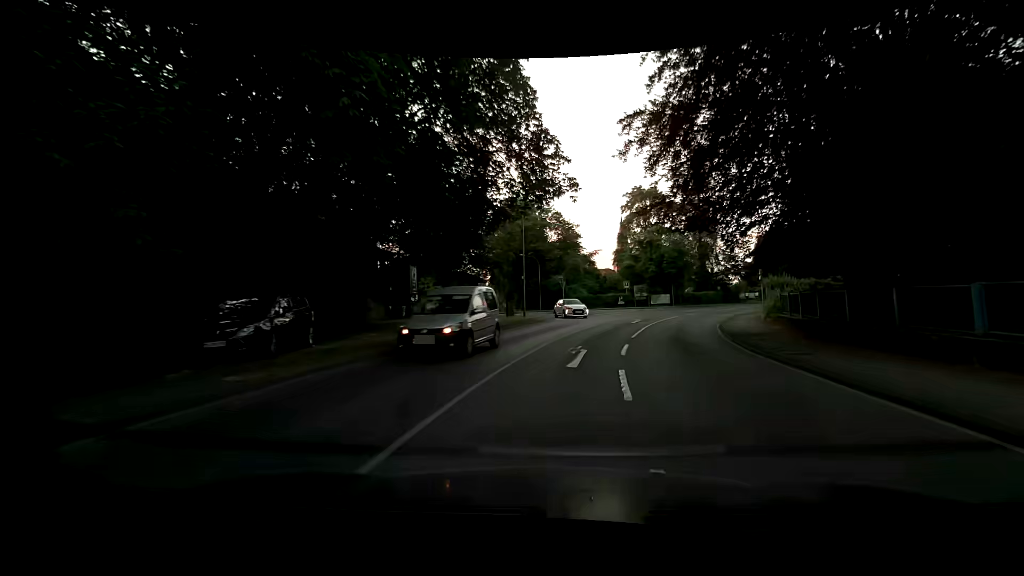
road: primary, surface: asphalt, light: Day
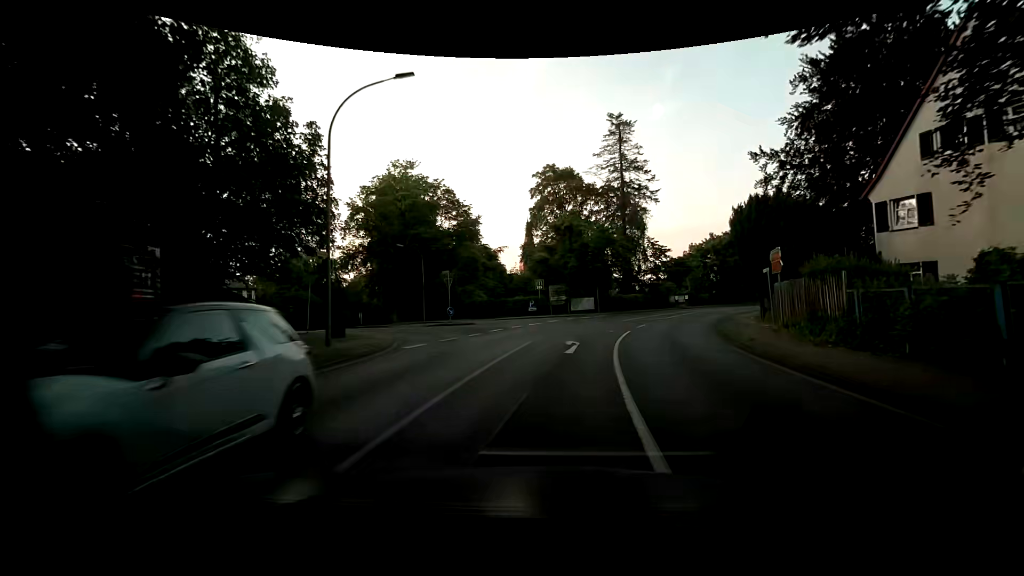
(+1.9, +17.3) m; +11°
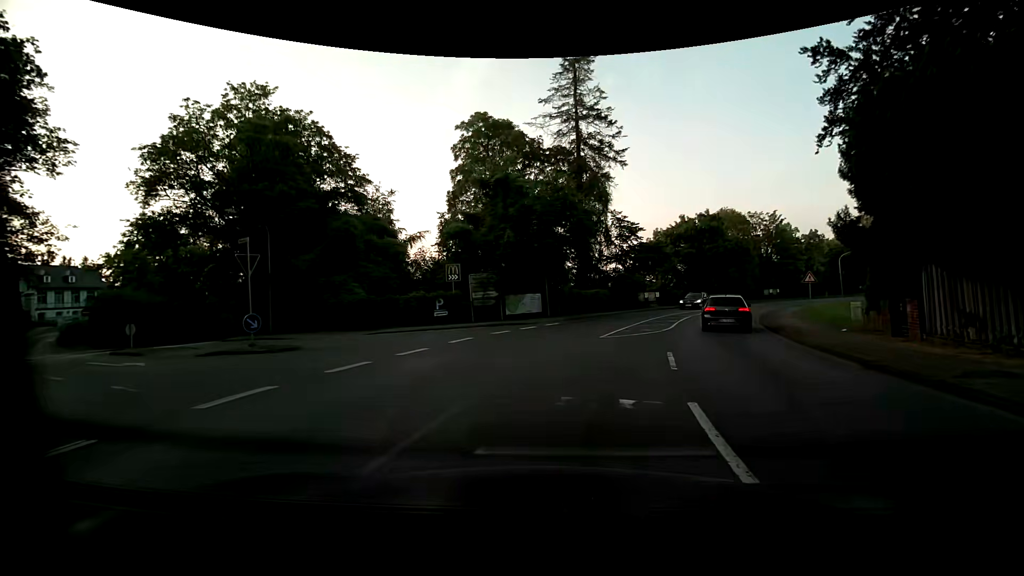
(+1.1, +16.9) m; +7°
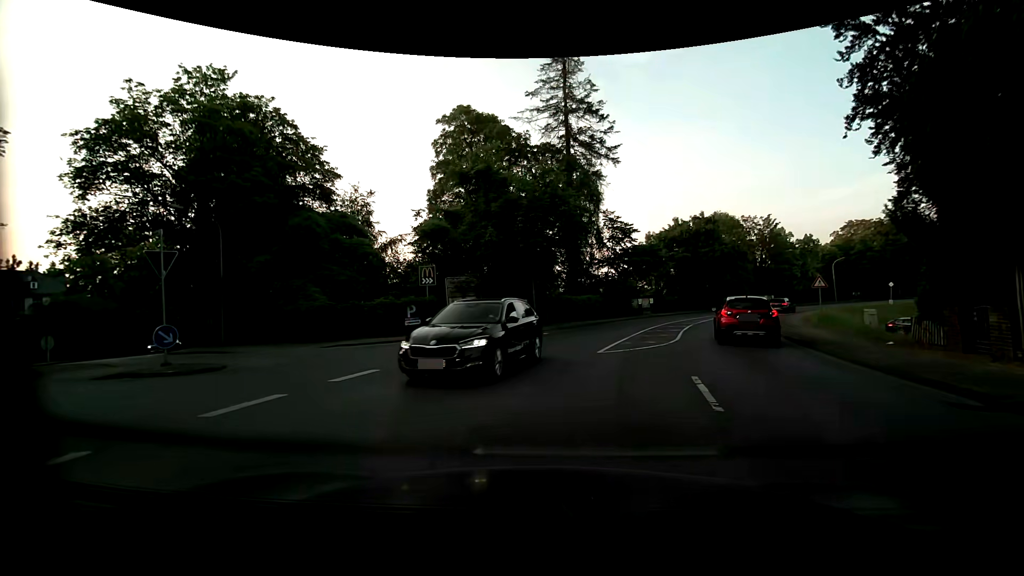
(0.0, +2.9) m; +1°
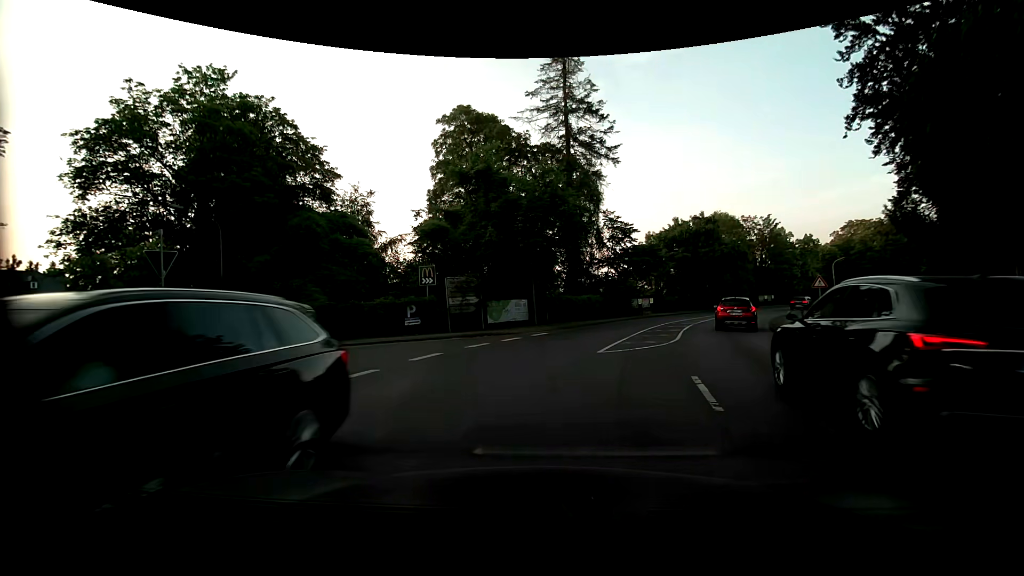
(0.0, 0.0) m; 0°
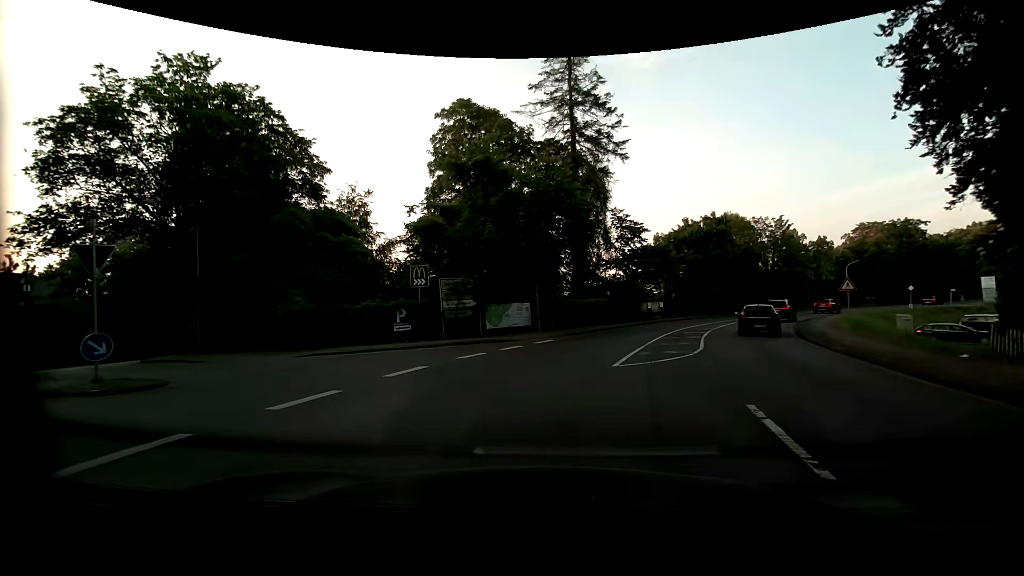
(0.0, +2.3) m; +1°
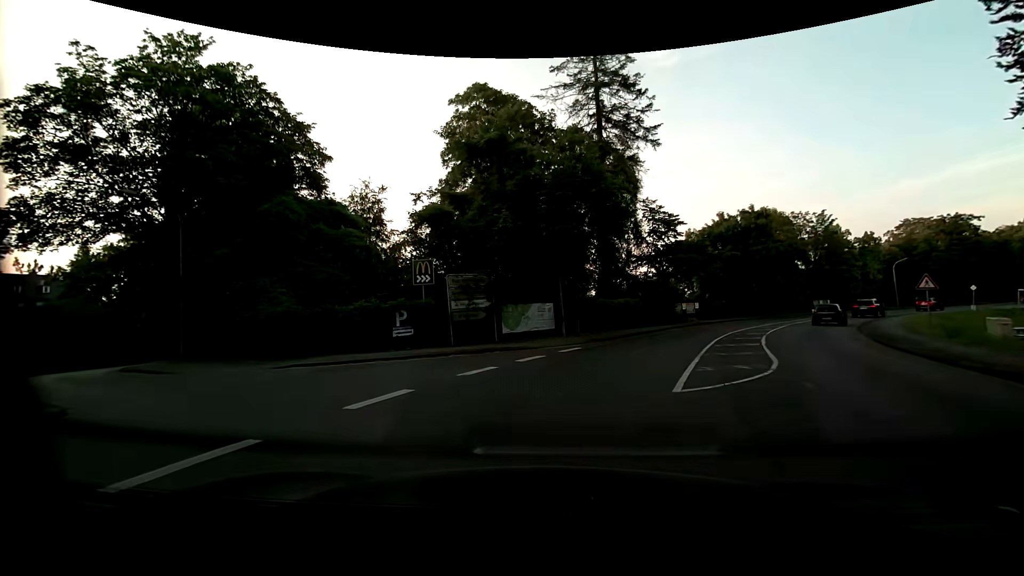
(-0.1, +3.3) m; -2°
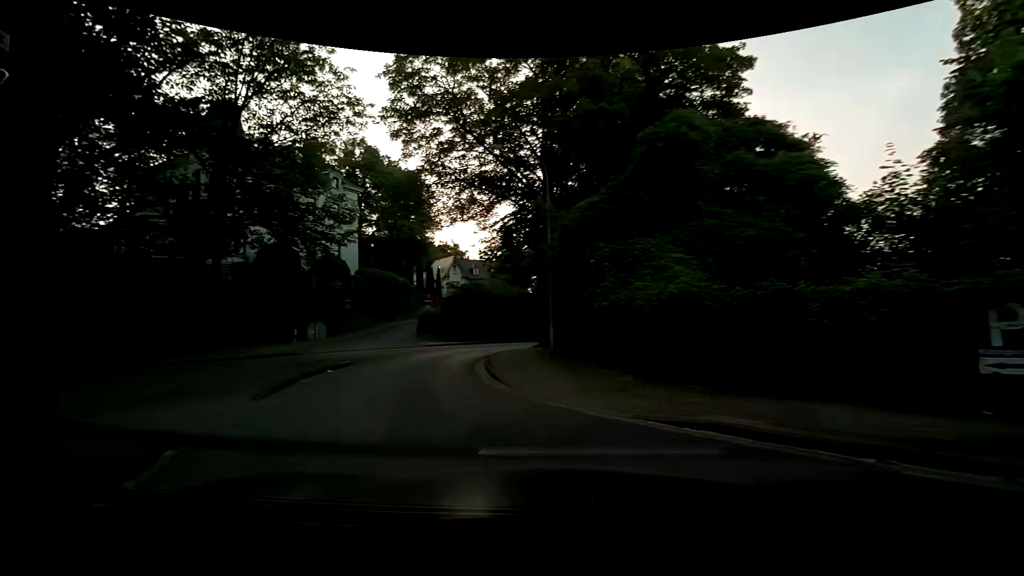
(-3.2, +9.0) m; -45°
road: unclassified
(-2, +10) (-4, +20) (-3, +29) (+1, +39) (+5, +48) (+9, +57) (+13, +66) (+18, +75) (+23, +83) (+29, +92) m
